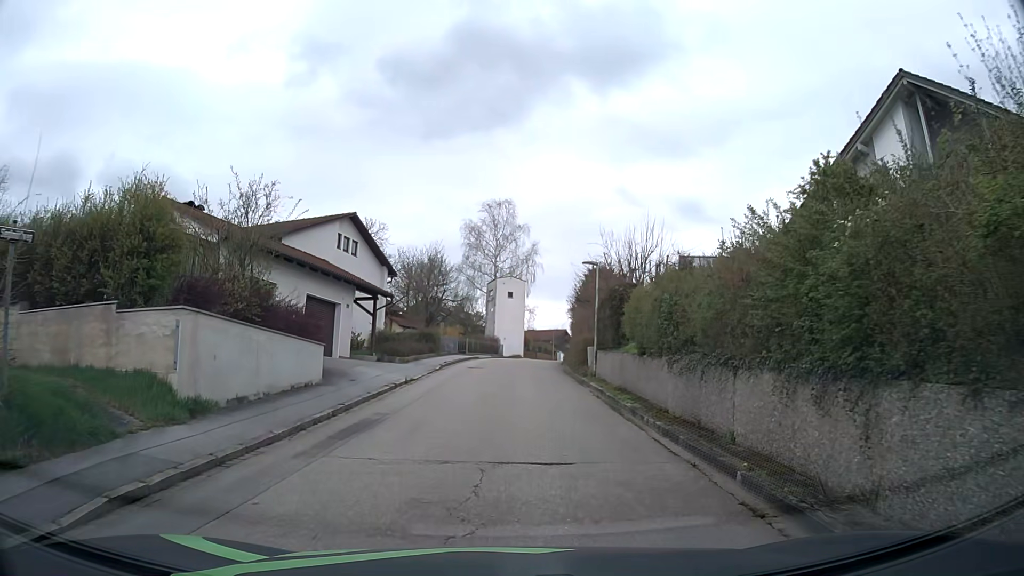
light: Day
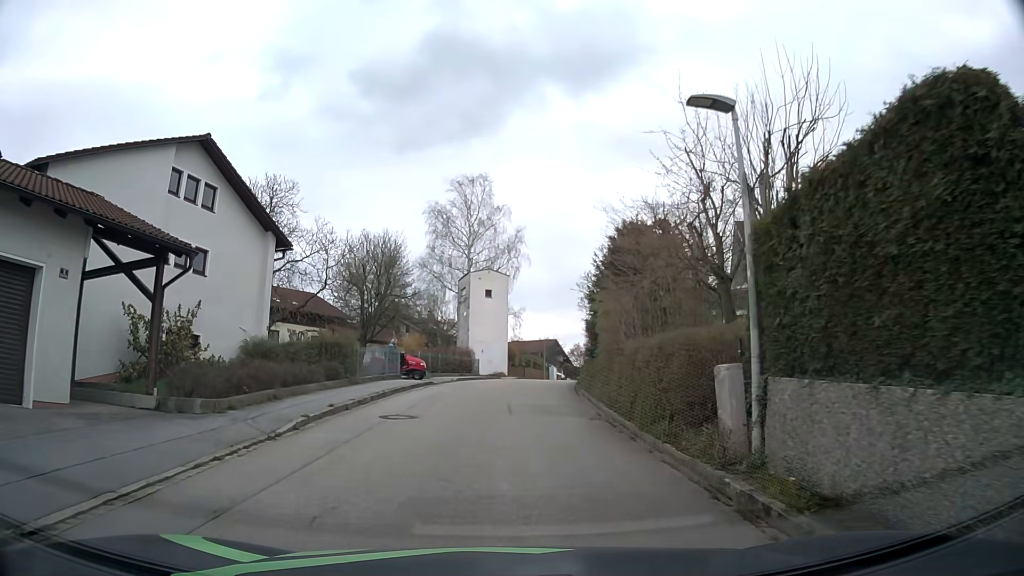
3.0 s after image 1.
(+0.5, +17.8) m; +2°
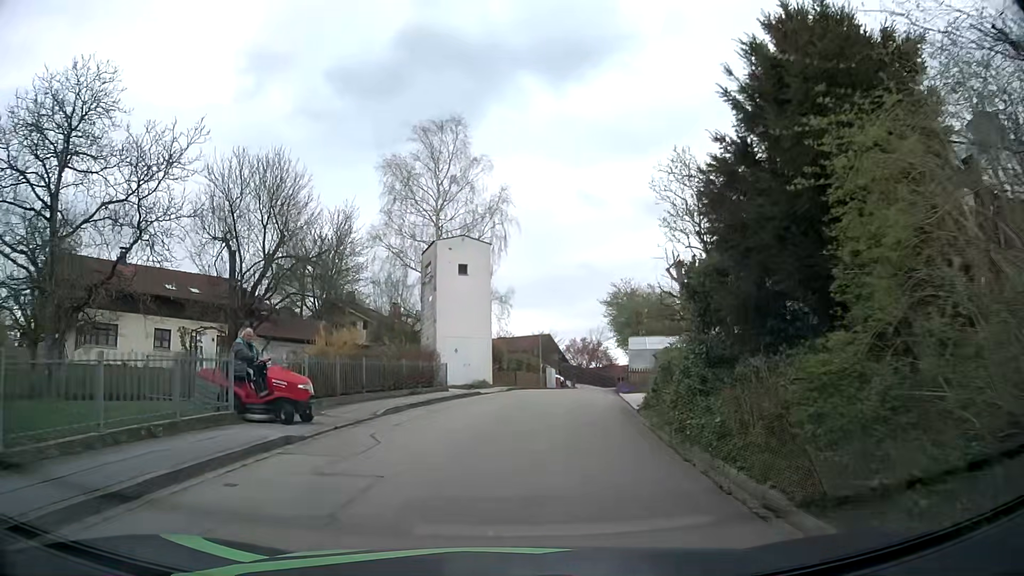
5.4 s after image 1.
(+0.1, +16.1) m; +2°
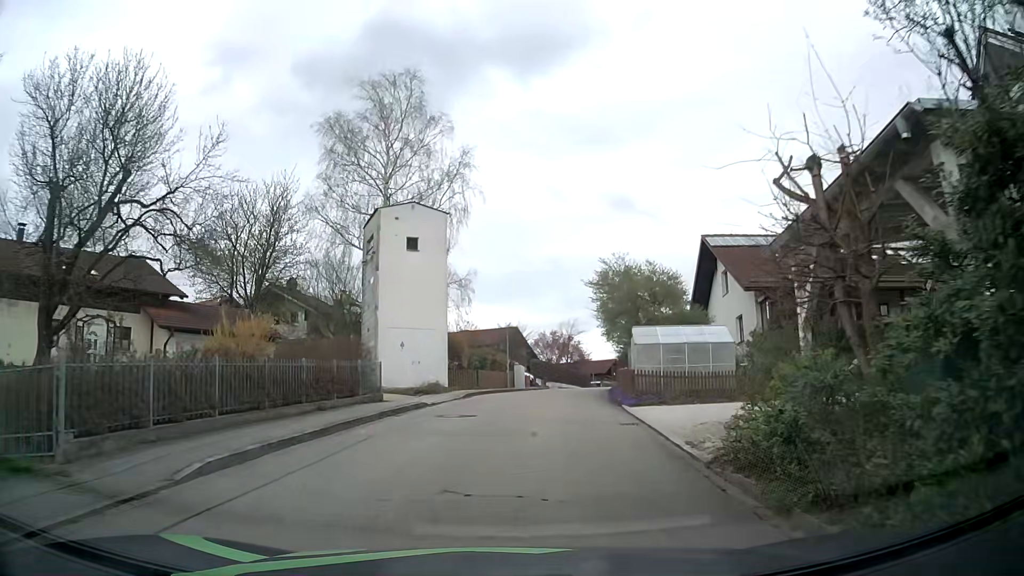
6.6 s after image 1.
(+0.1, +7.8) m; +1°
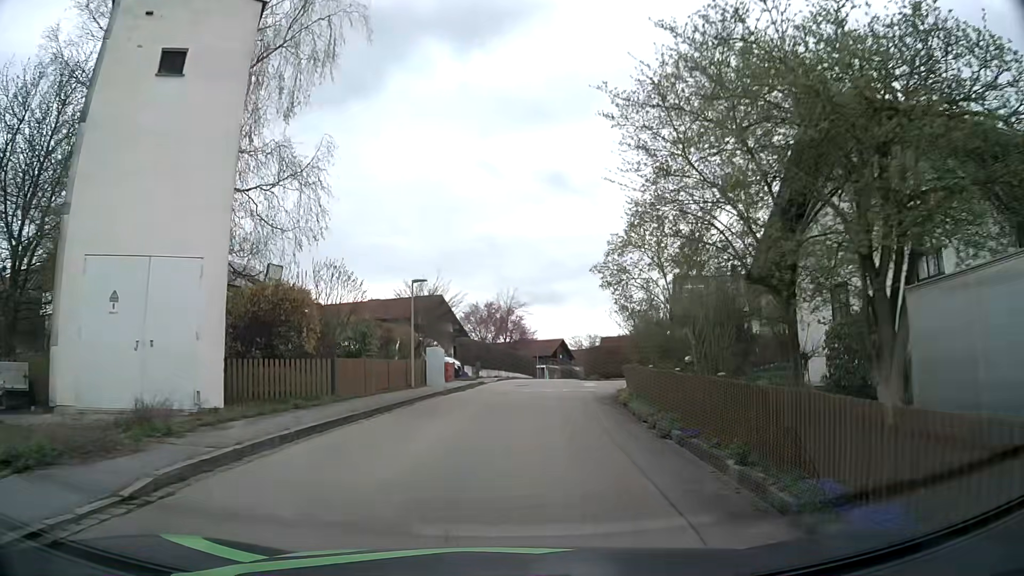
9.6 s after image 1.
(+1.2, +19.6) m; +6°
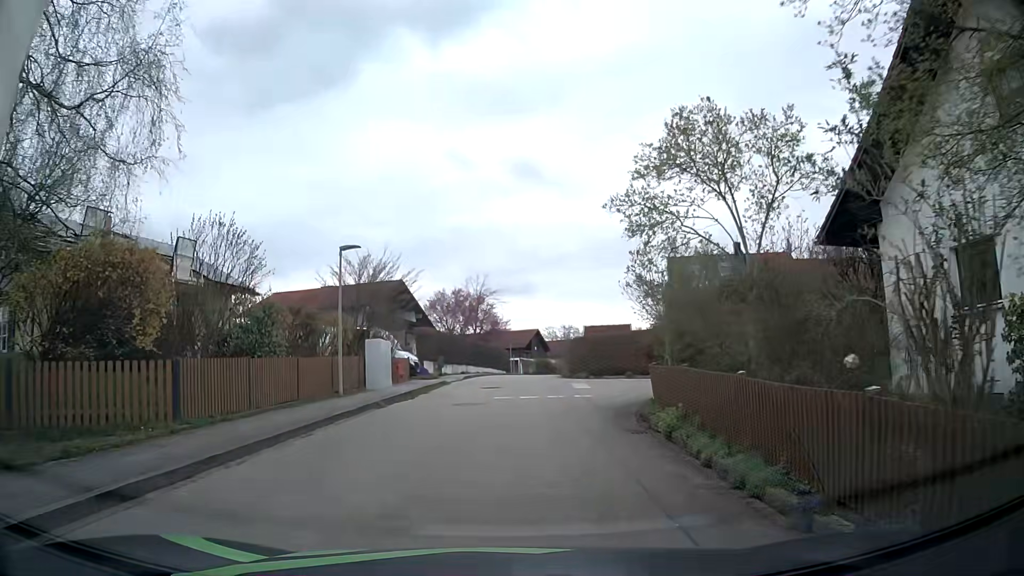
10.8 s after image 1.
(+0.1, +7.1) m; +3°
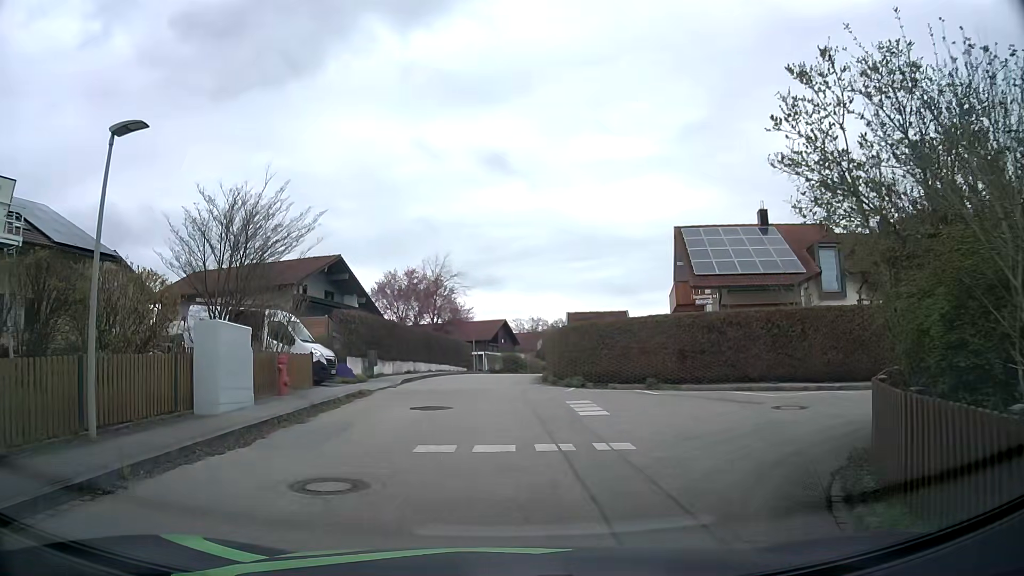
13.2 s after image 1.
(0.0, +10.3) m; +2°
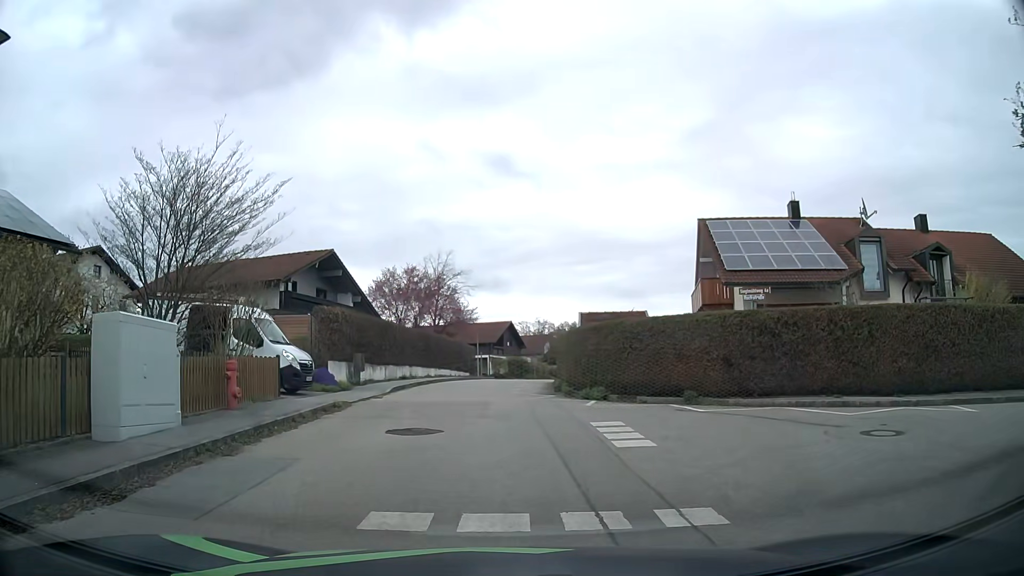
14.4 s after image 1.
(0.0, +3.4) m; -1°
(0, +10) (0, +20) (+1, +30) (+2, +40) (+4, +50) (0, +58) (-10, +62) (-20, +63) (-30, +65) (-39, +66) m
